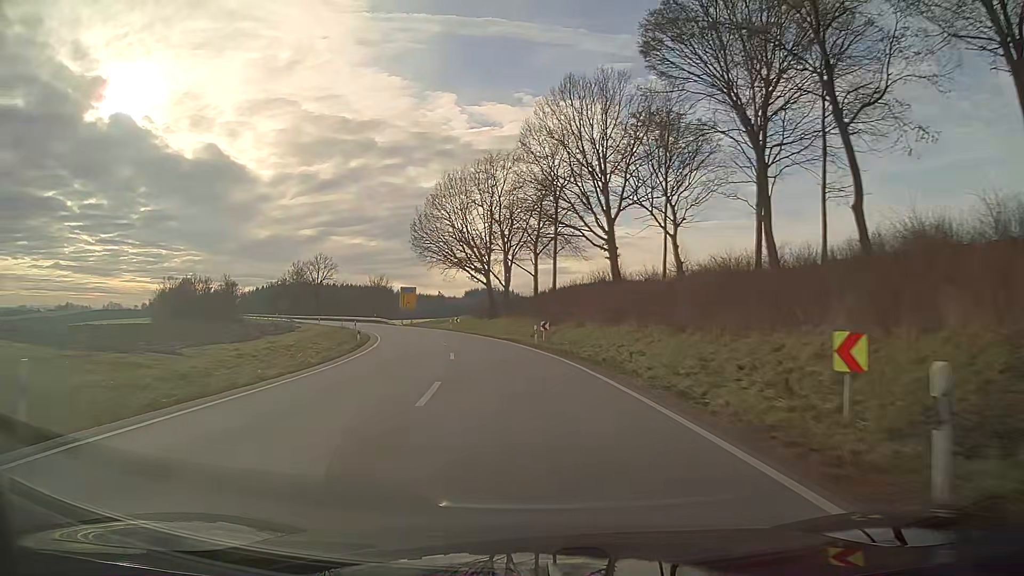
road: secondary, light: Day
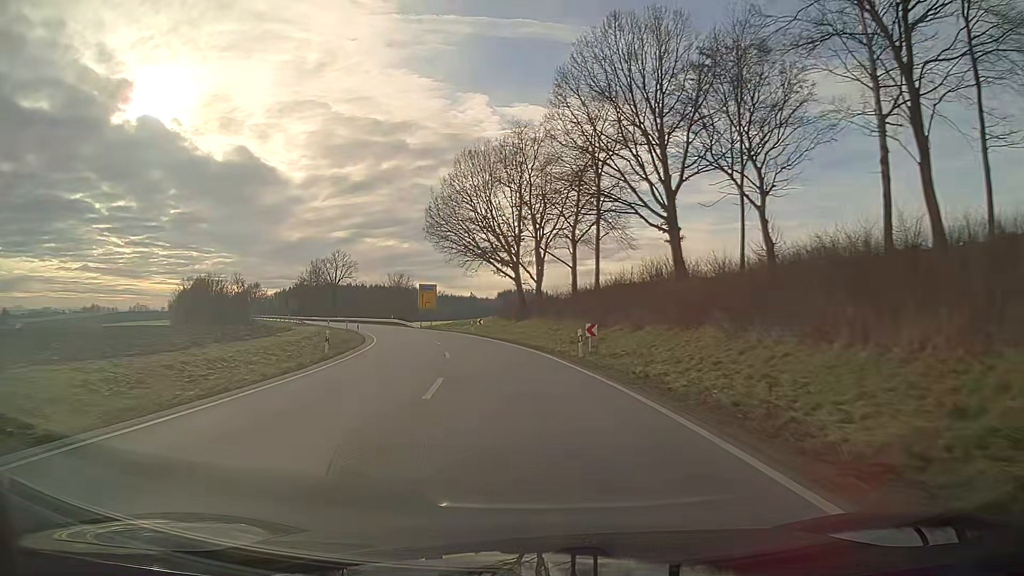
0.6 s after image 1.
(-0.3, +11.2) m; -3°
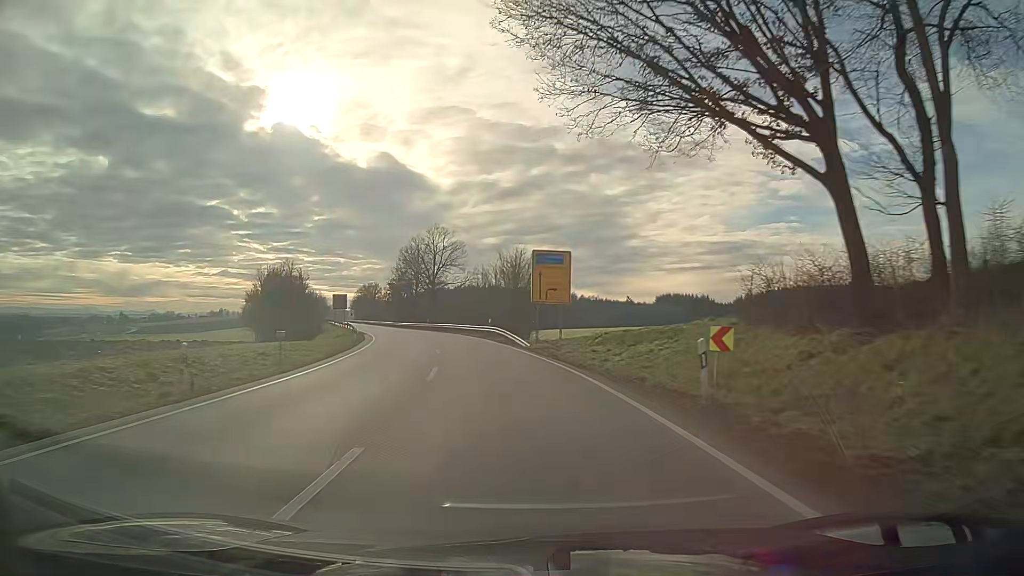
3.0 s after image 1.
(-5.2, +45.1) m; -13°
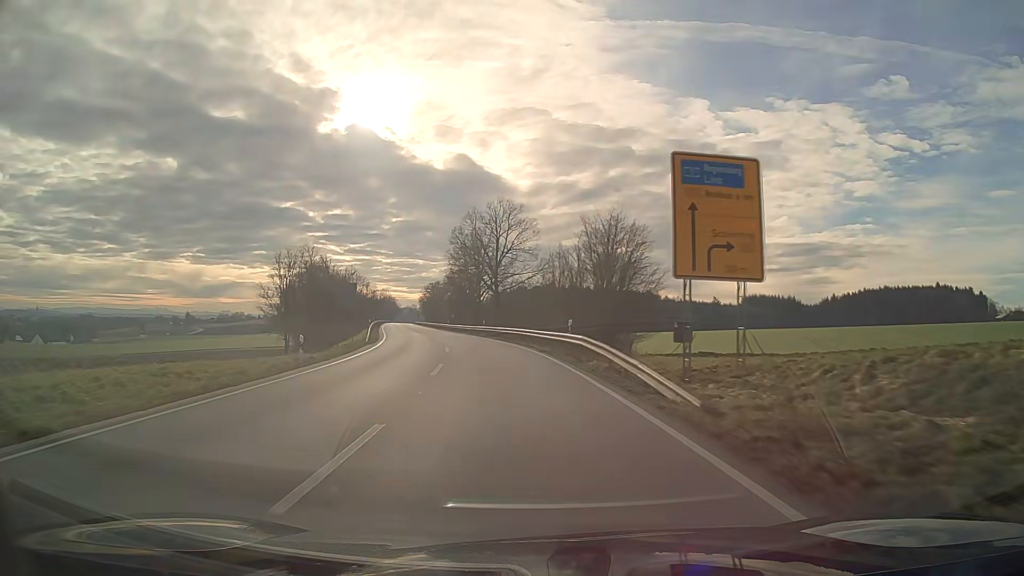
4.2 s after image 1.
(-1.3, +23.0) m; -6°
